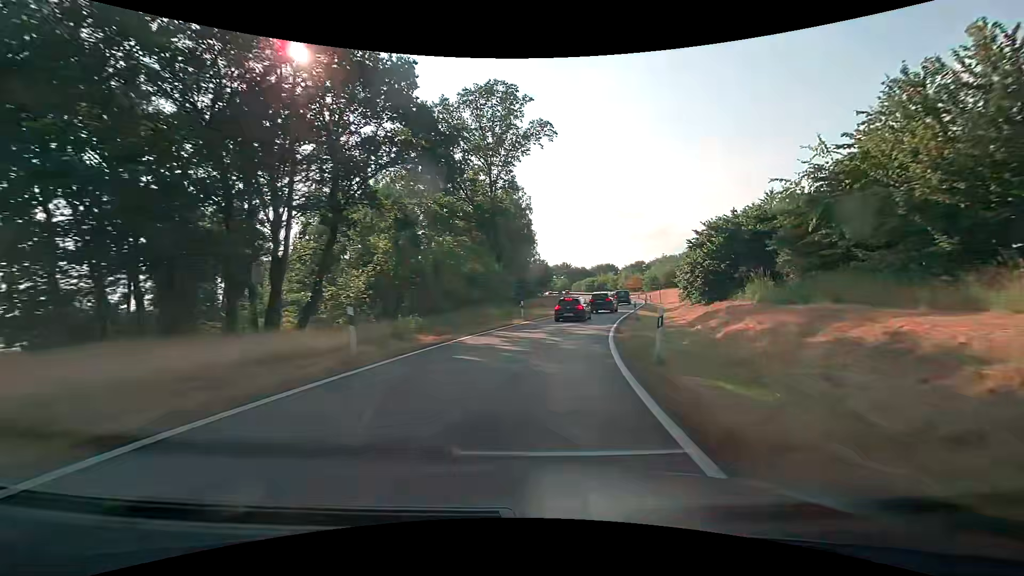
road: motorway_link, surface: asphalt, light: Day
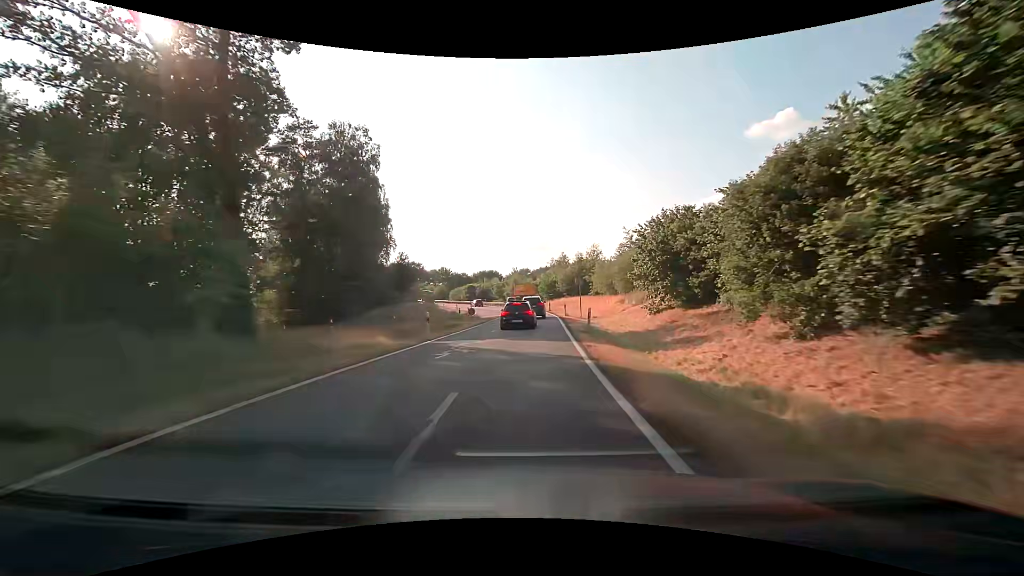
(+4.0, +28.6) m; +14°
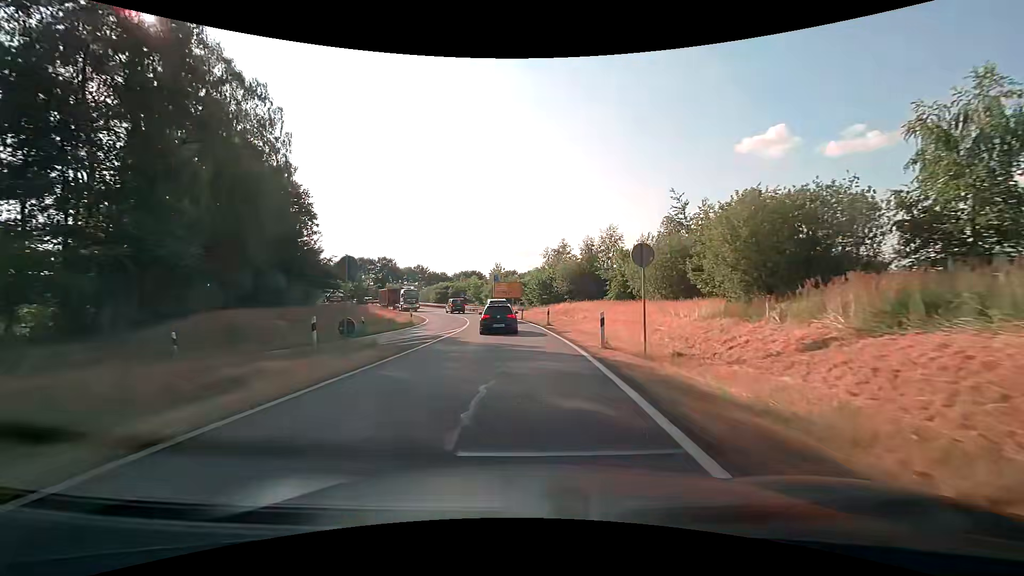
(+0.7, +26.3) m; +2°
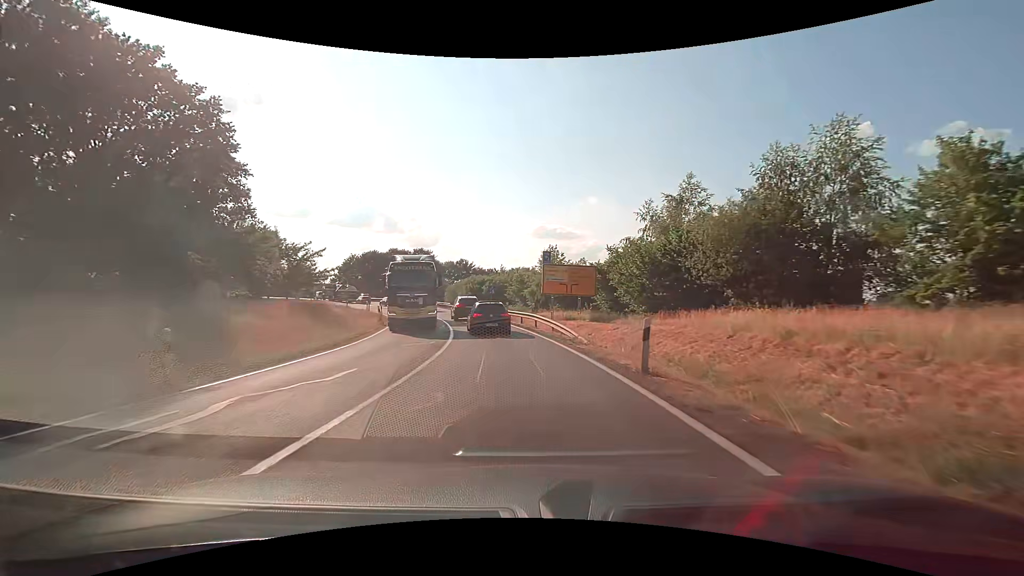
(-1.1, +32.4) m; -6°
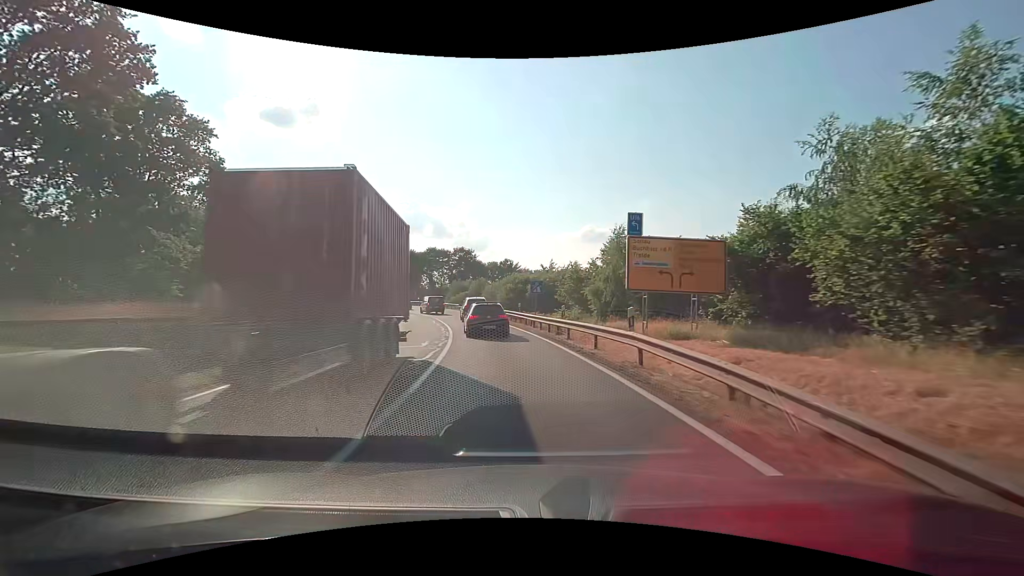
(-0.8, +15.7) m; -6°
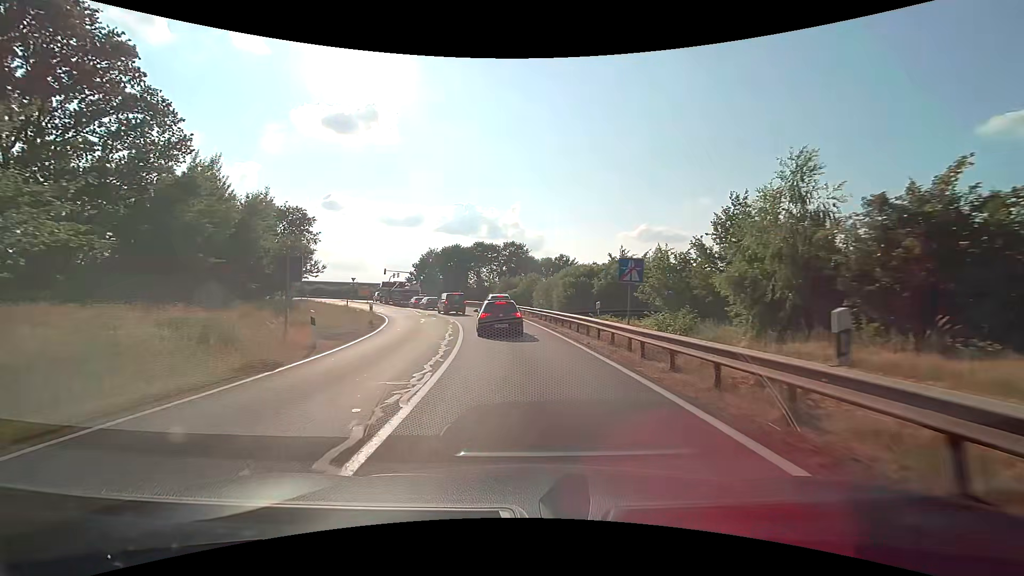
(-0.7, +15.0) m; -6°
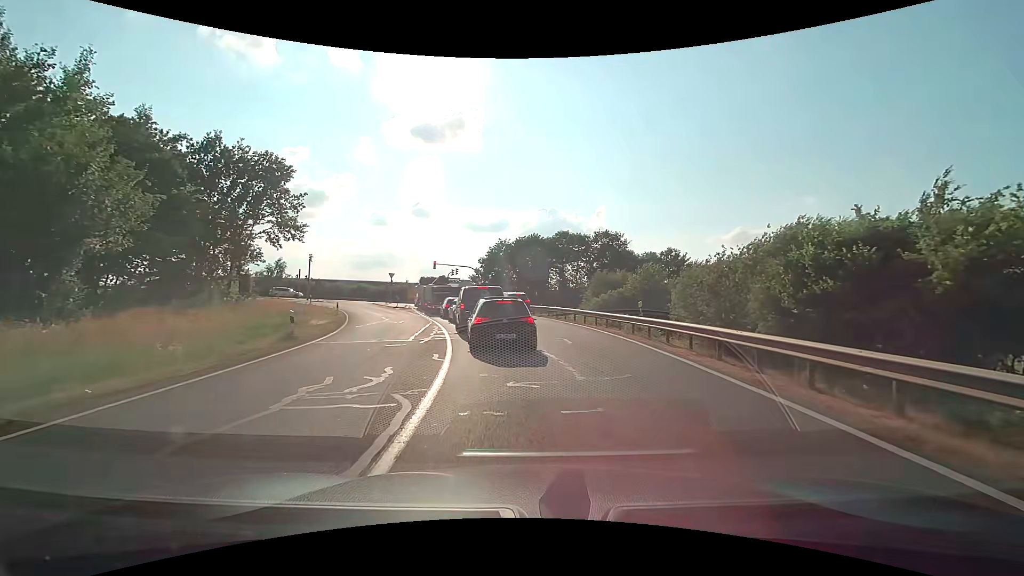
(-2.3, +28.0) m; -9°
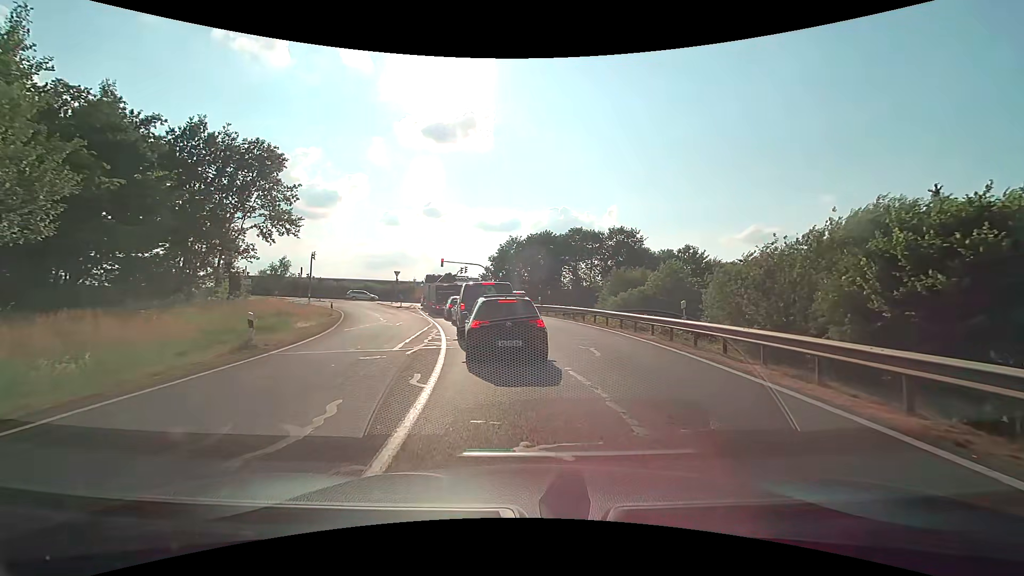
(0.0, +3.4) m; -1°
(0, +10) (-2, +20) (-4, +30) (-6, +39) (-9, +49) (-11, +59) (-14, +68) (-19, +77) (-29, +79) (-38, +77) m
